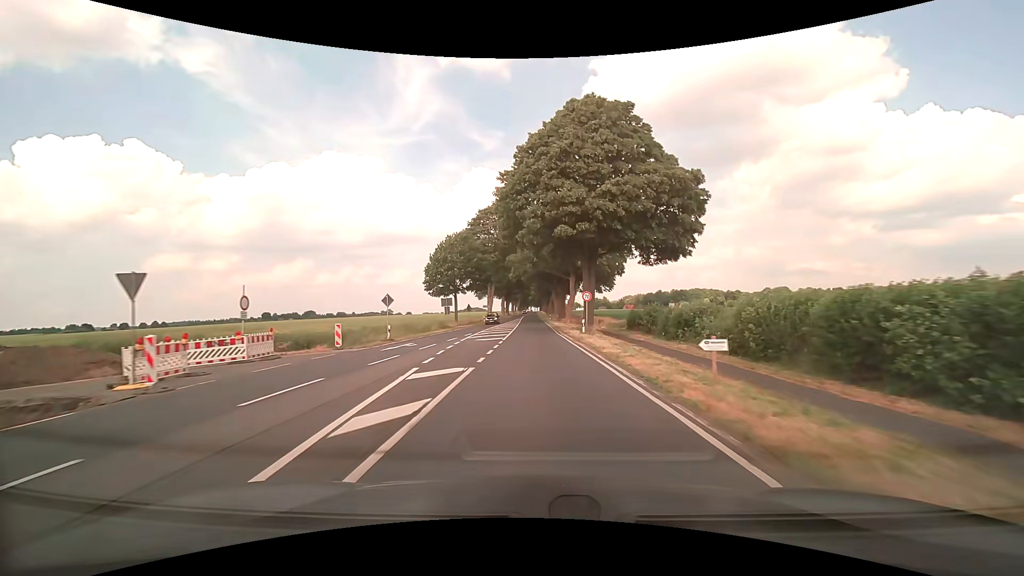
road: secondary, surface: asphalt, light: Day
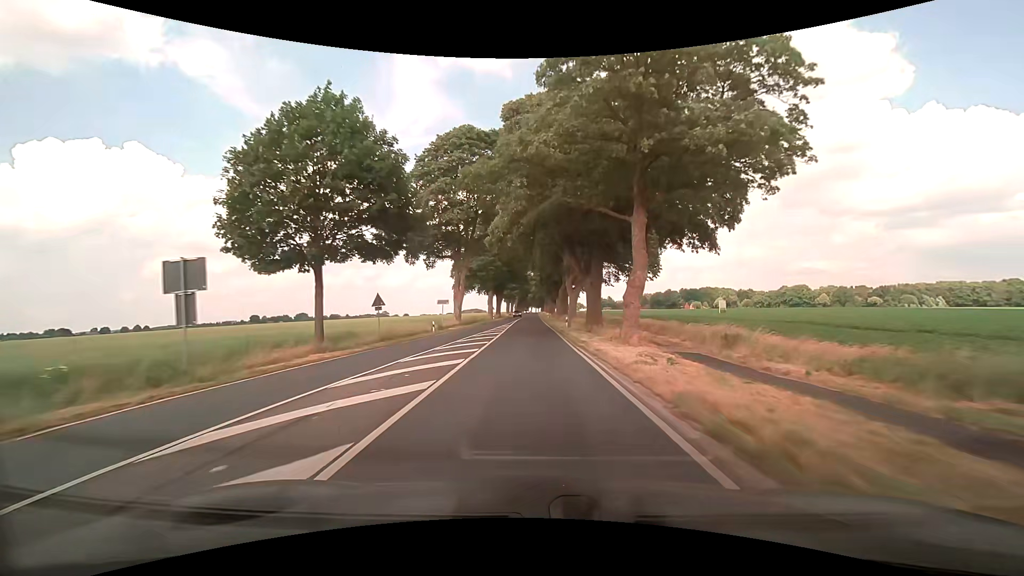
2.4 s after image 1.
(+0.3, +40.9) m; 0°
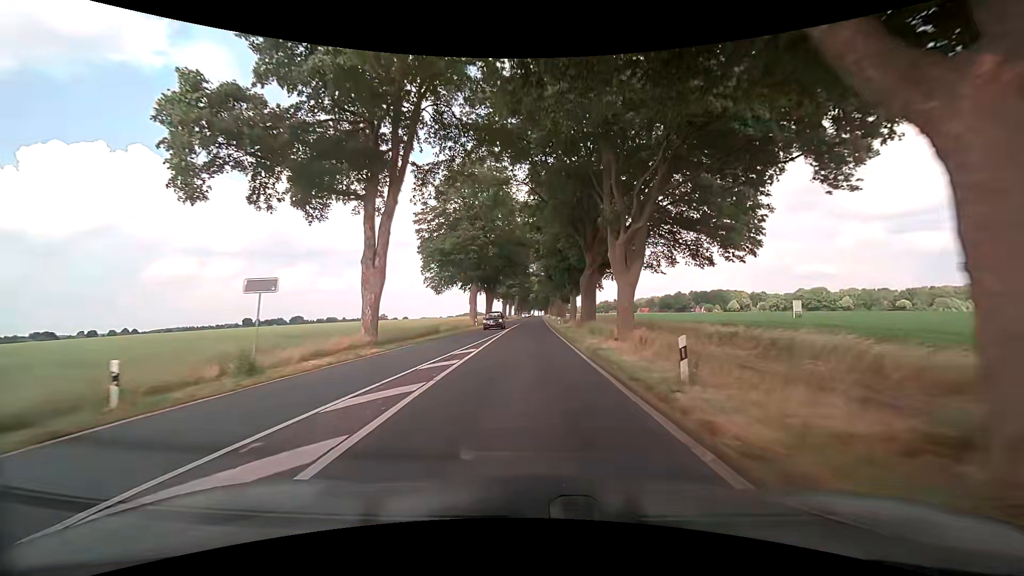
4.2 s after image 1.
(0.0, +31.0) m; 0°
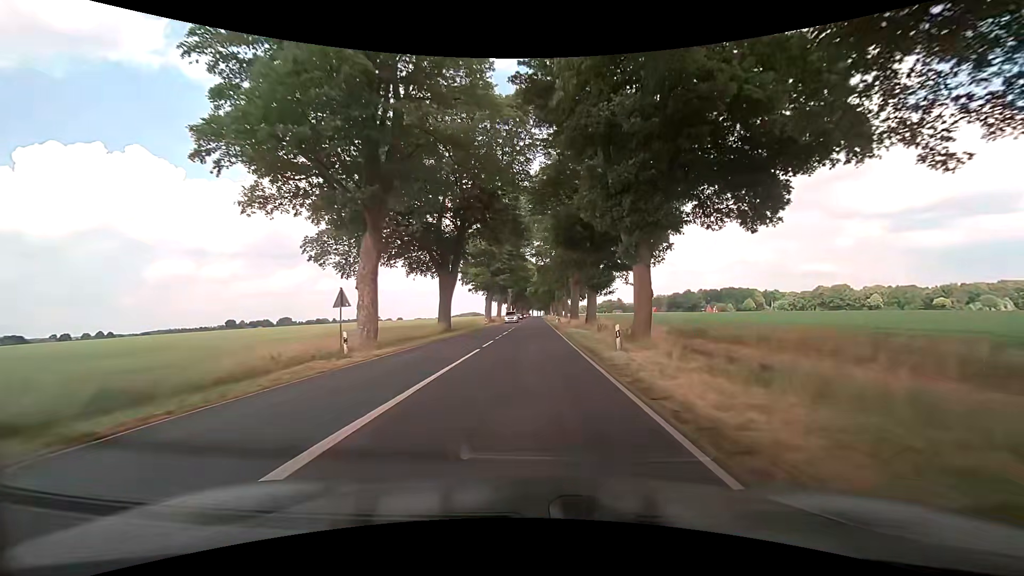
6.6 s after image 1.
(+0.1, +41.8) m; 0°
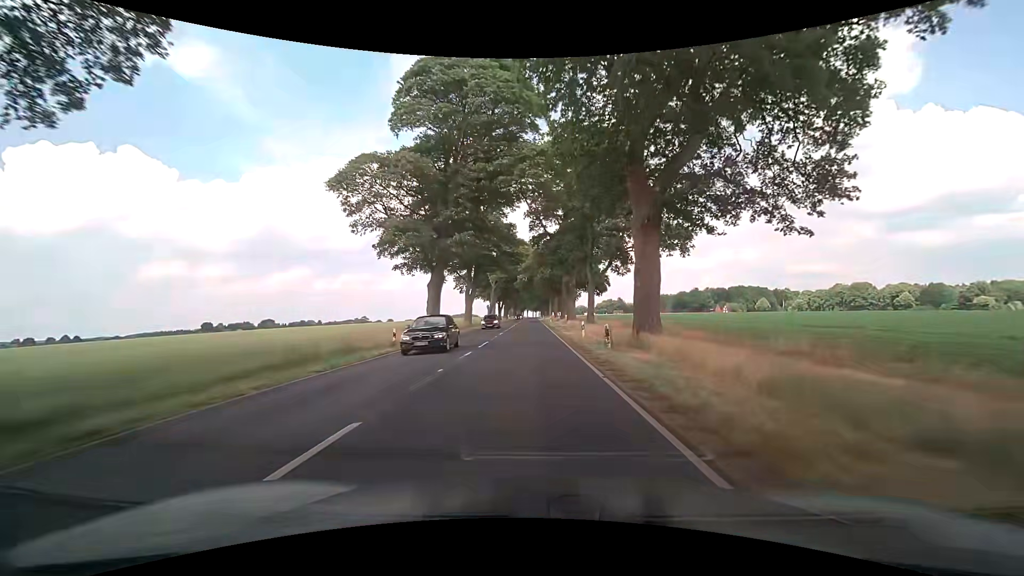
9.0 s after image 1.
(+0.7, +42.4) m; +1°
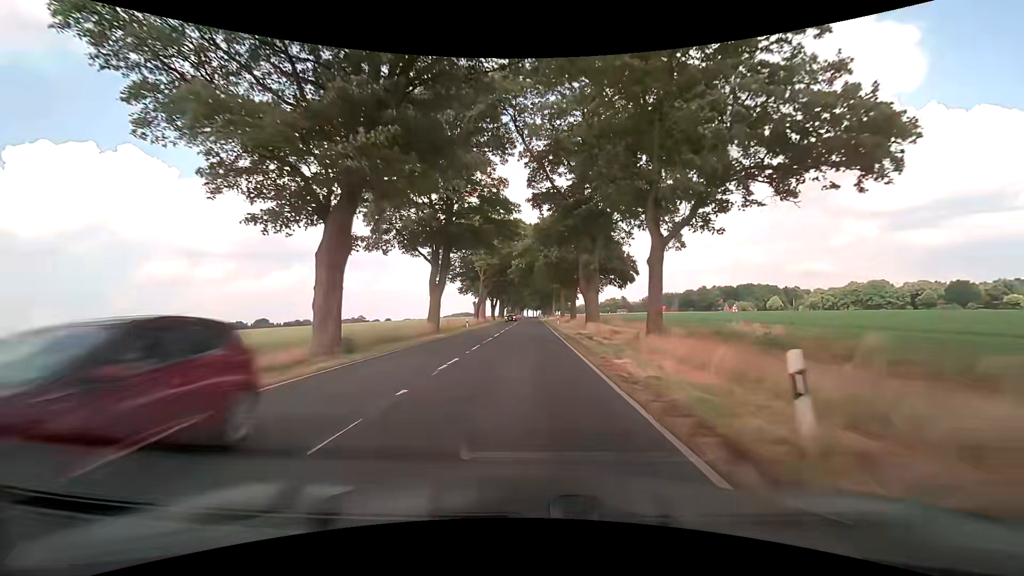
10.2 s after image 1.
(0.0, +21.5) m; 0°
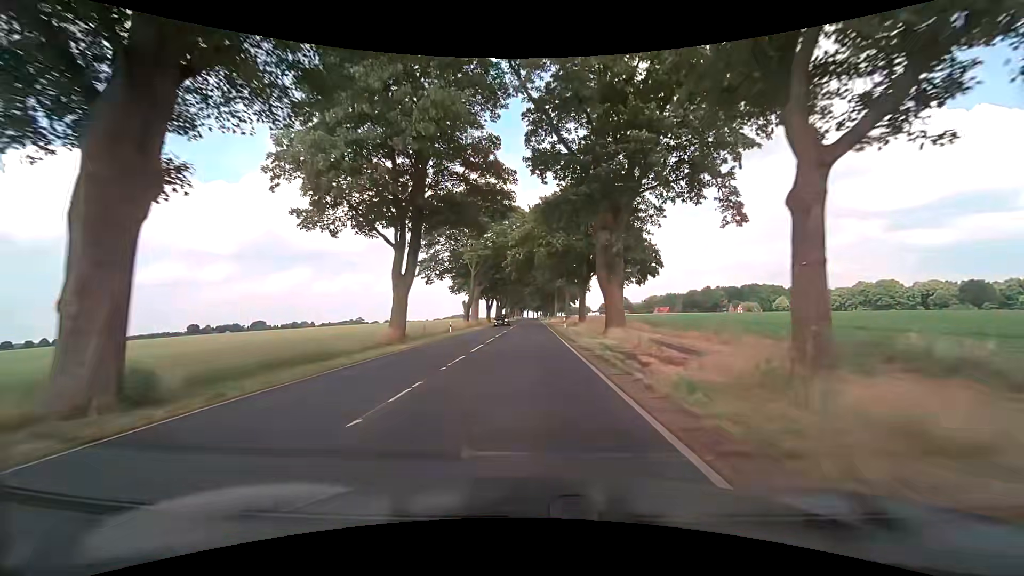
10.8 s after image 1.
(0.0, +10.8) m; 0°
